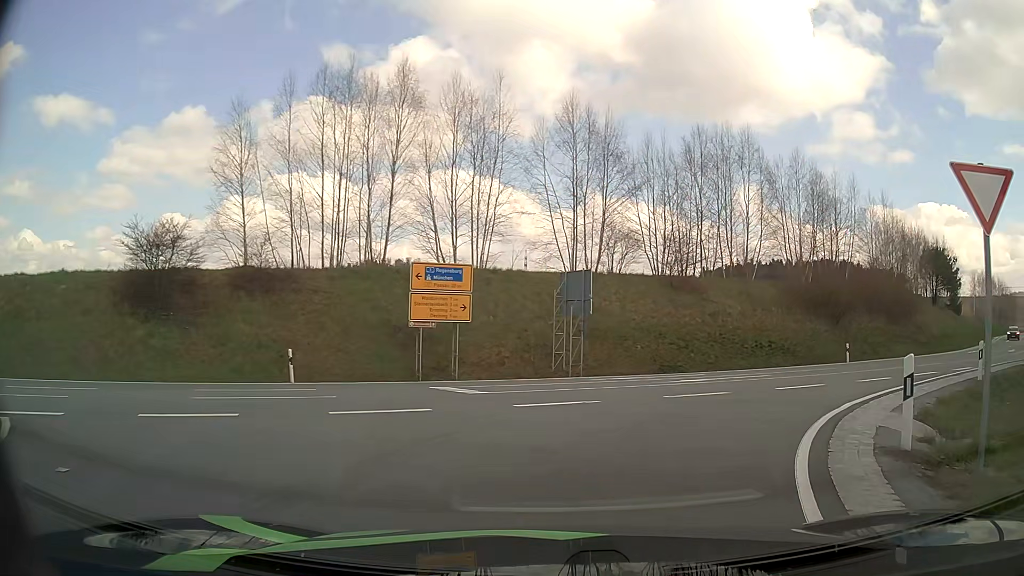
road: primary_link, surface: asphalt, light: Day
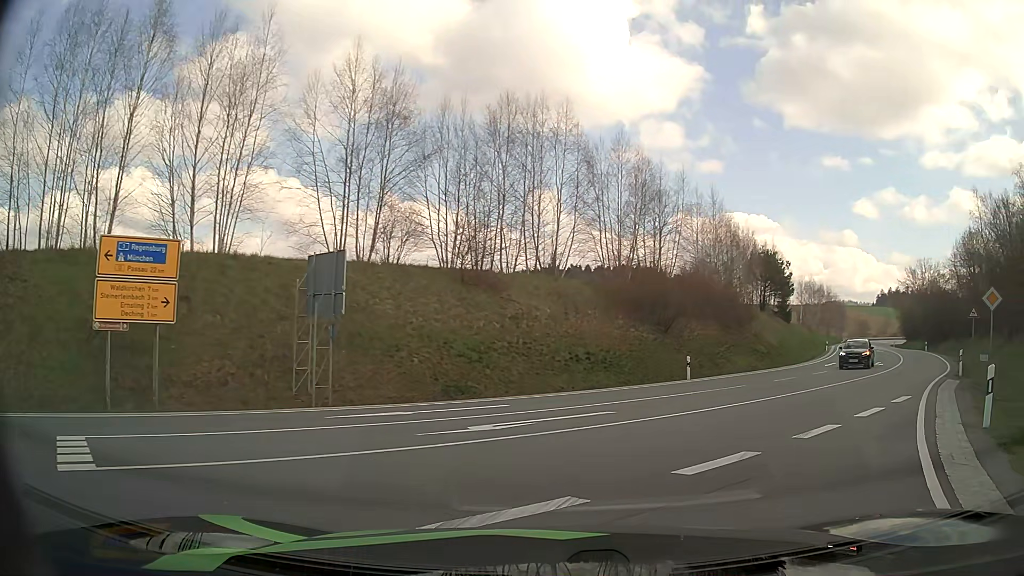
(+1.0, +7.7) m; +16°
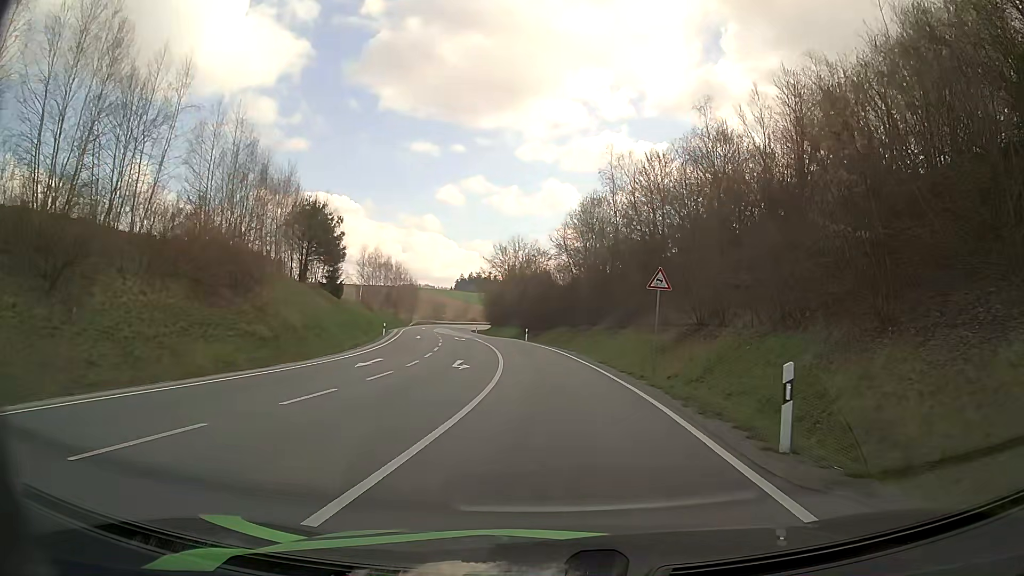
(+9.2, +19.0) m; +37°
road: secondary
(0, +10) (0, +20) (-1, +30) (-2, +40) (-3, +50) (-4, +60) (-6, +70) (-8, +79) (-10, +89) (-11, +99) m
